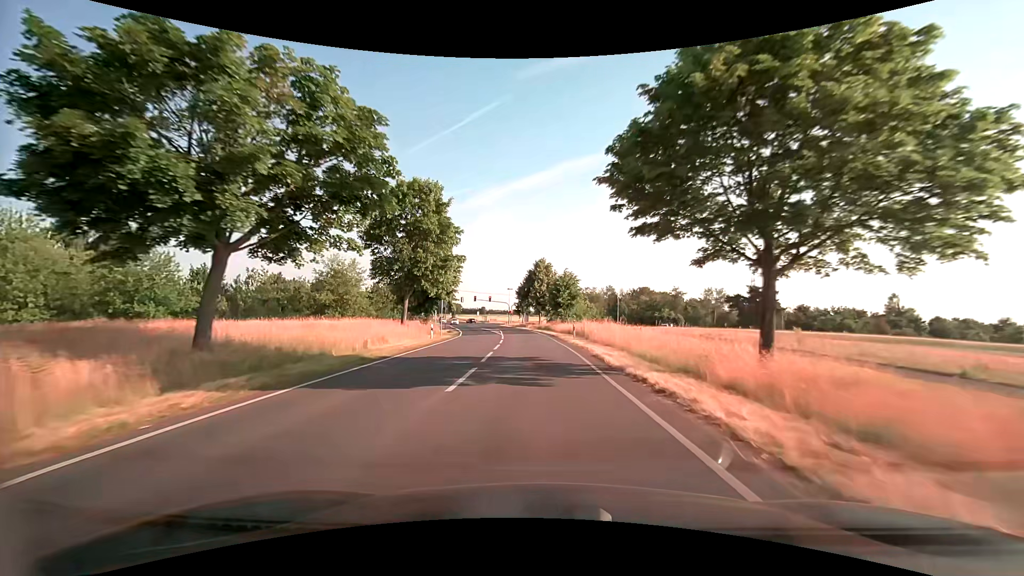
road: secondary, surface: asphalt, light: Day
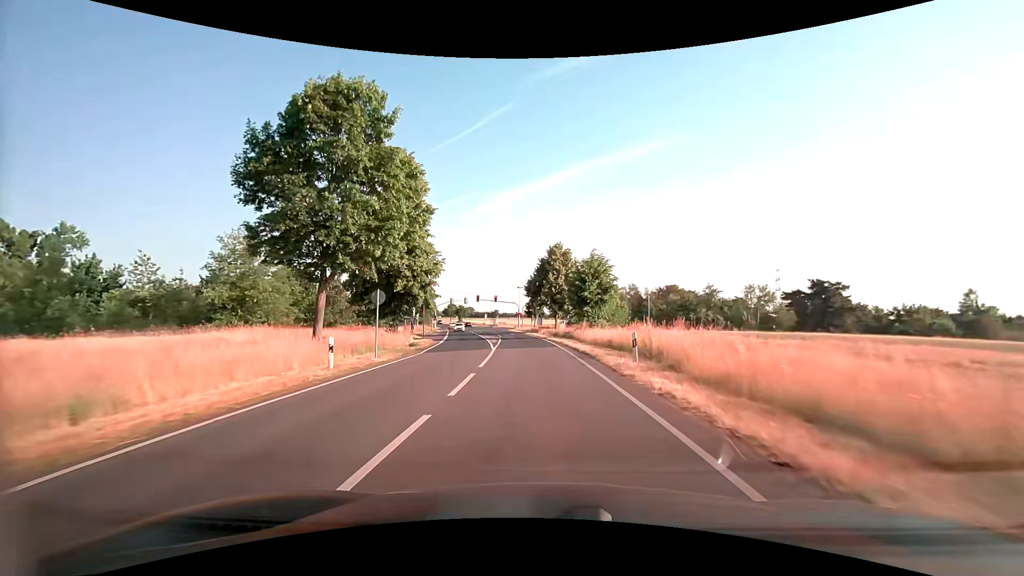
(-0.2, +18.0) m; -2°
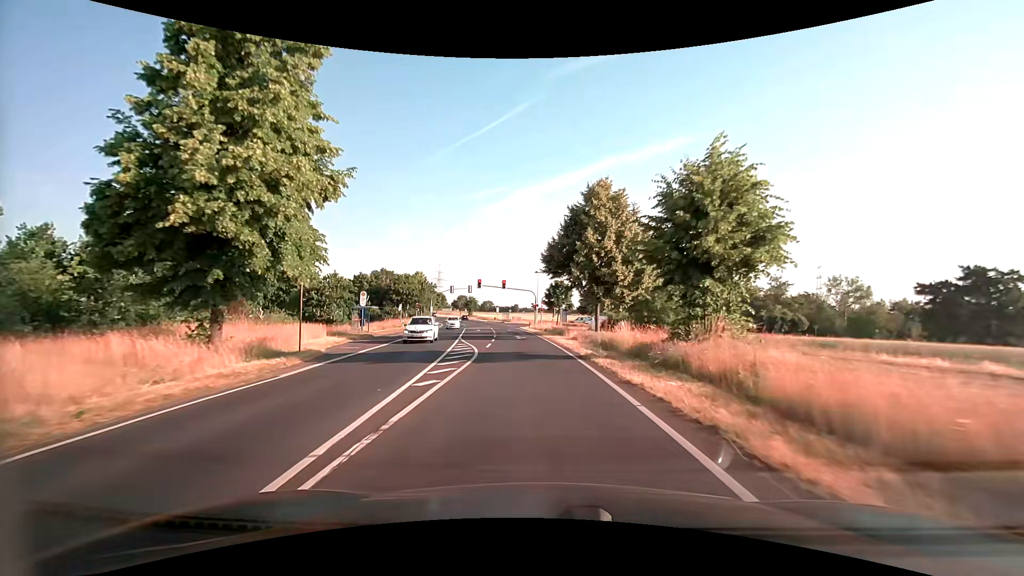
(-0.5, +25.3) m; -2°
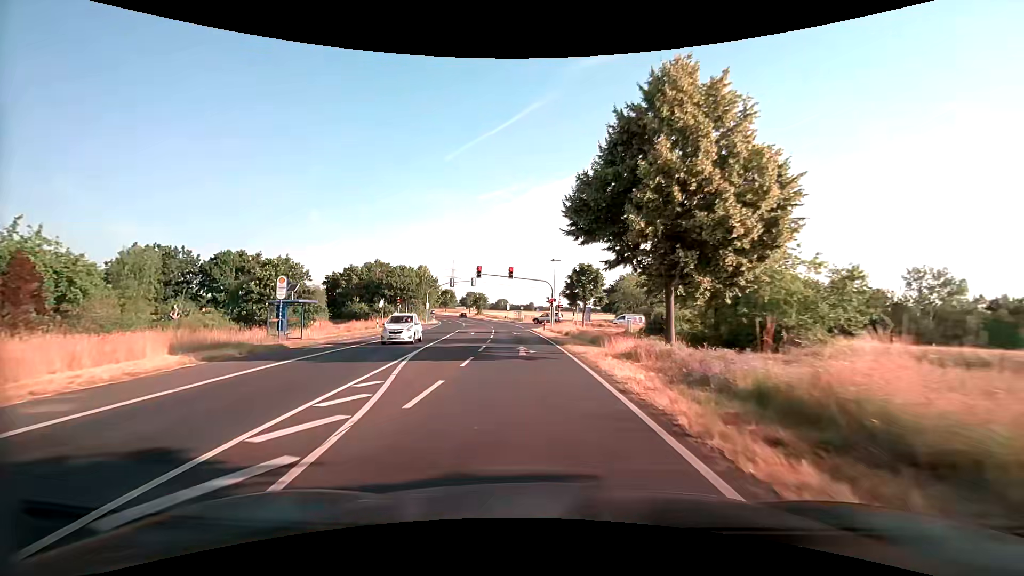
(-0.2, +15.3) m; -2°
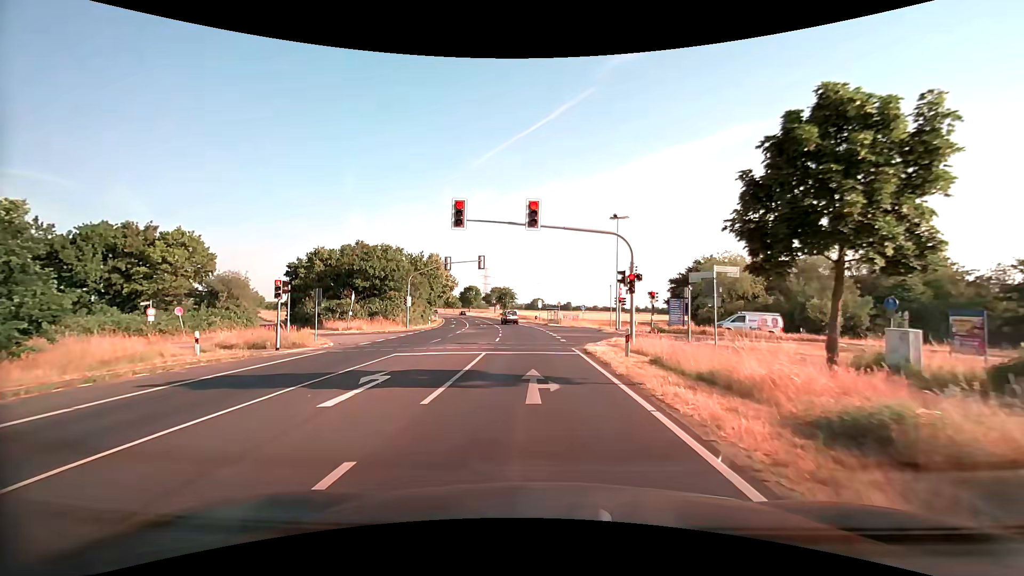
(-1.1, +29.1) m; -4°
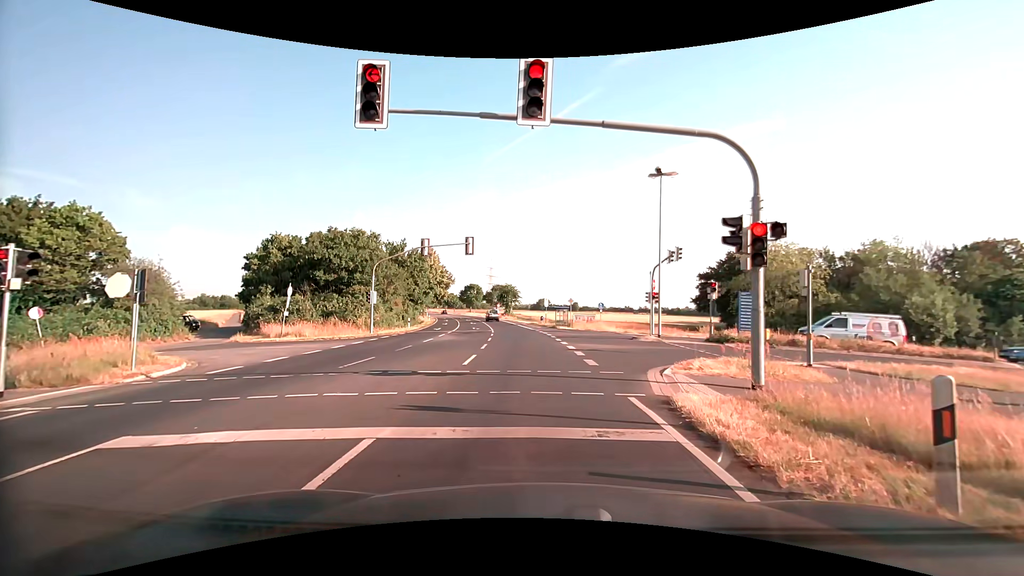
(-0.1, +11.6) m; -1°
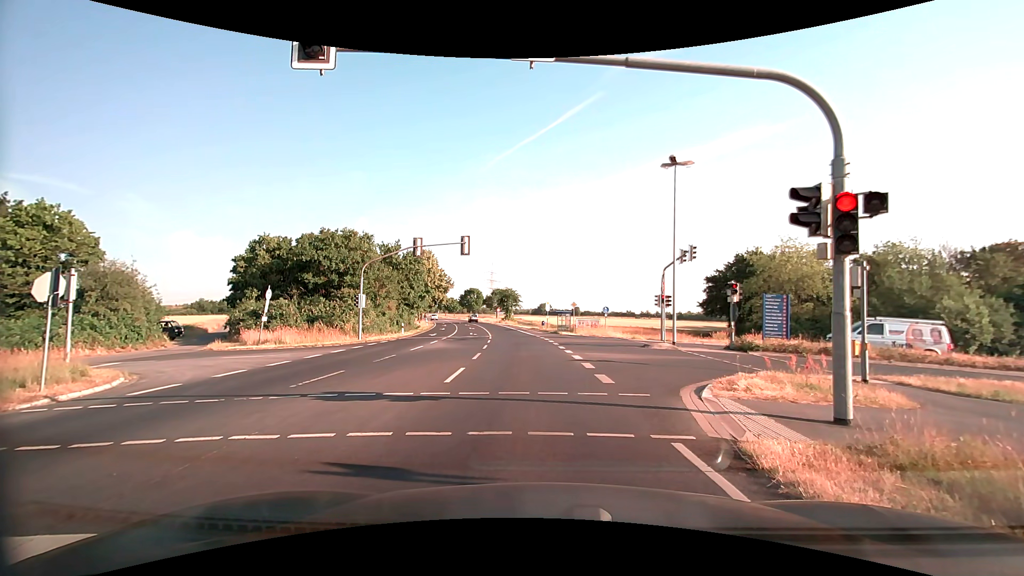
(0.0, +2.5) m; 0°
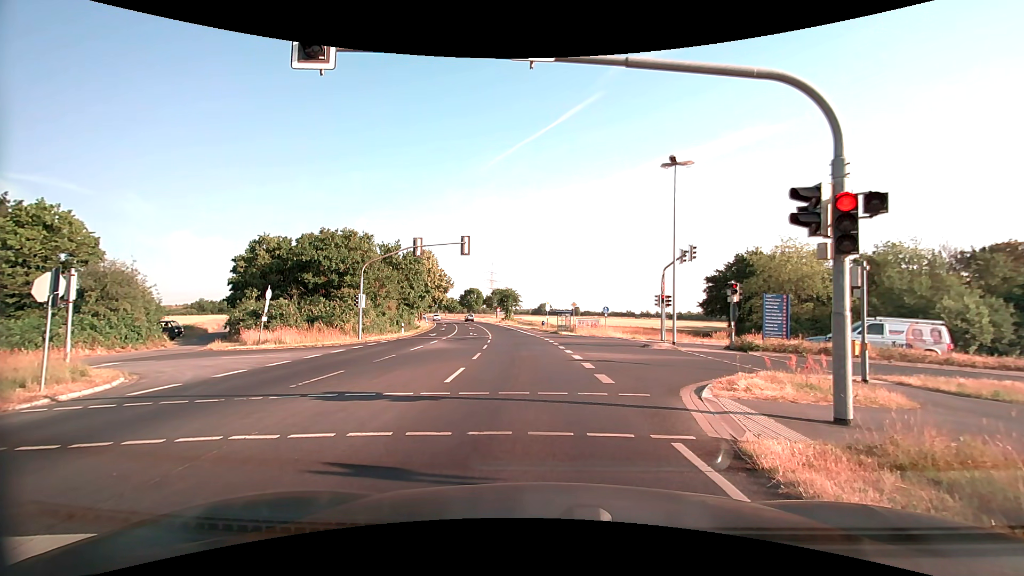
(0.0, 0.0) m; 0°
(0, +10) (-1, +20) (-1, +30) (-2, +40) (-3, +50) (-5, +60) (-6, +70) (-8, +79) (-10, +89) (-12, +99) m
